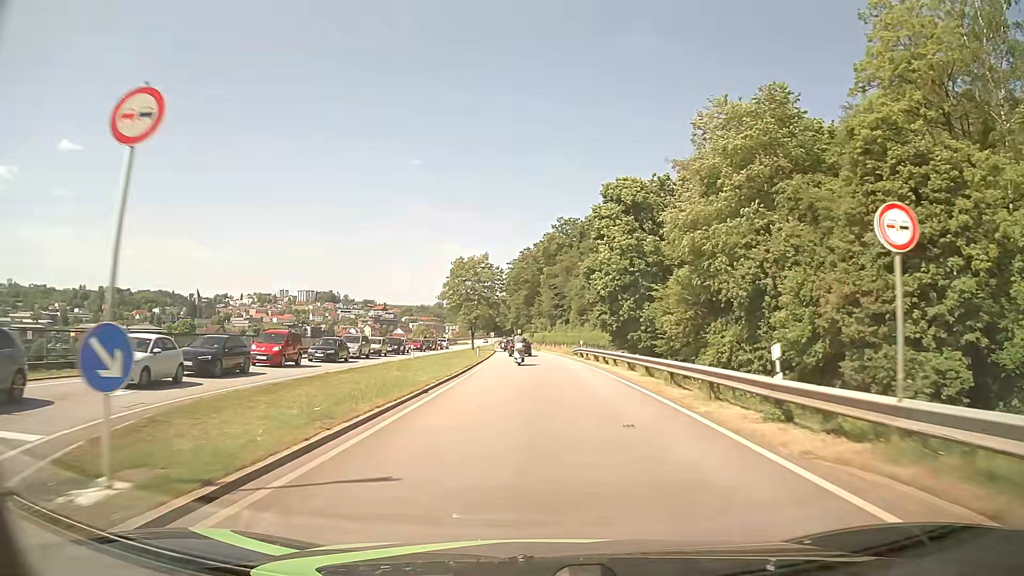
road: primary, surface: asphalt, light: Day
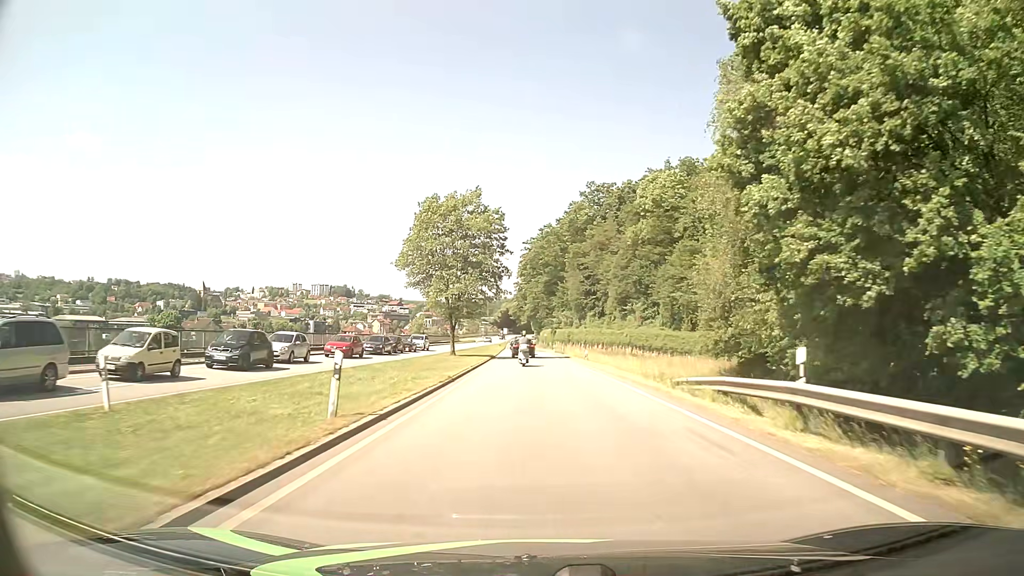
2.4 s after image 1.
(-0.5, +36.4) m; -2°
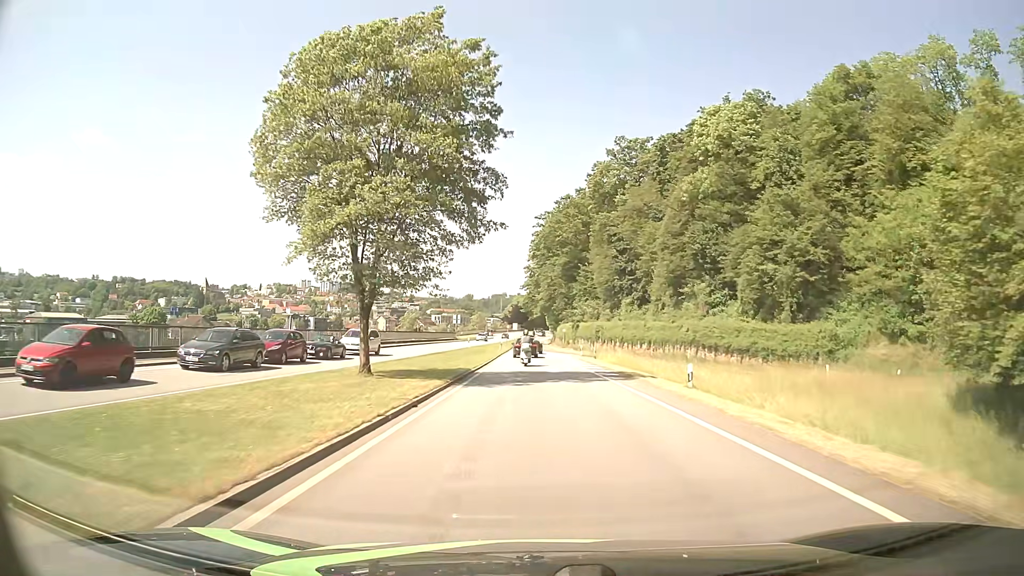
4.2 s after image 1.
(-0.2, +28.1) m; -1°
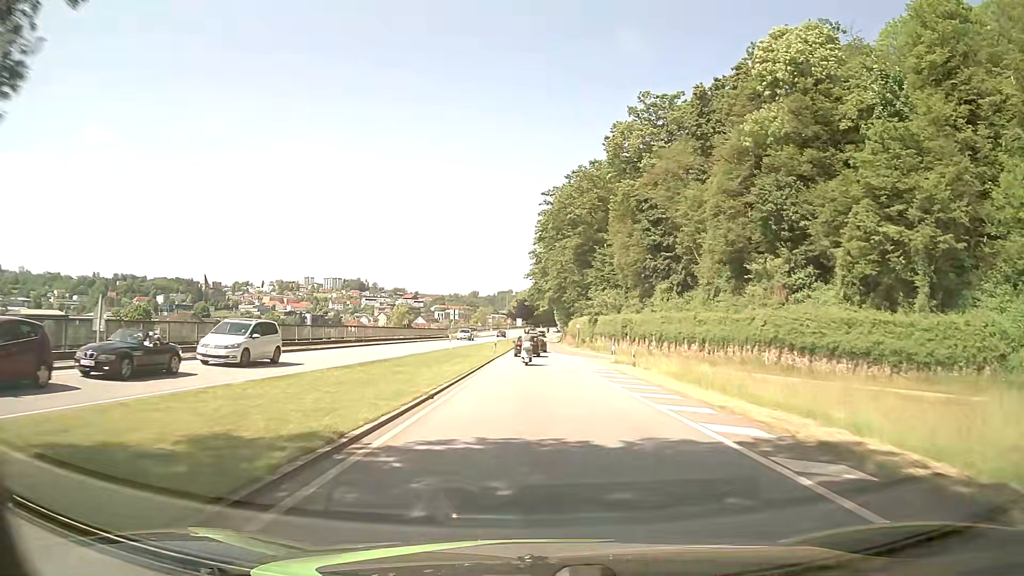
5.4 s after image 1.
(0.0, +18.5) m; 0°
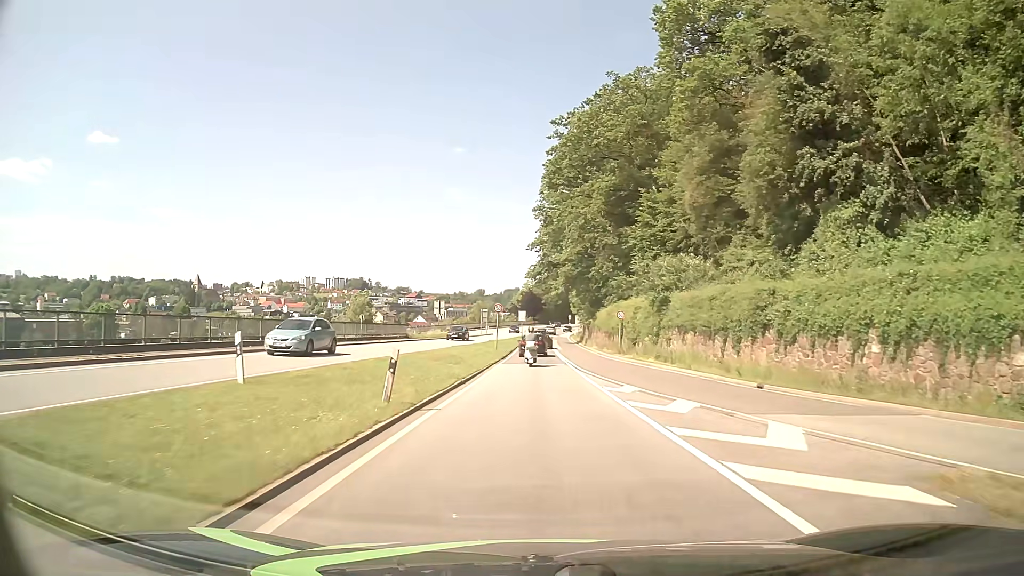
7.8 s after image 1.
(-0.2, +34.9) m; -1°
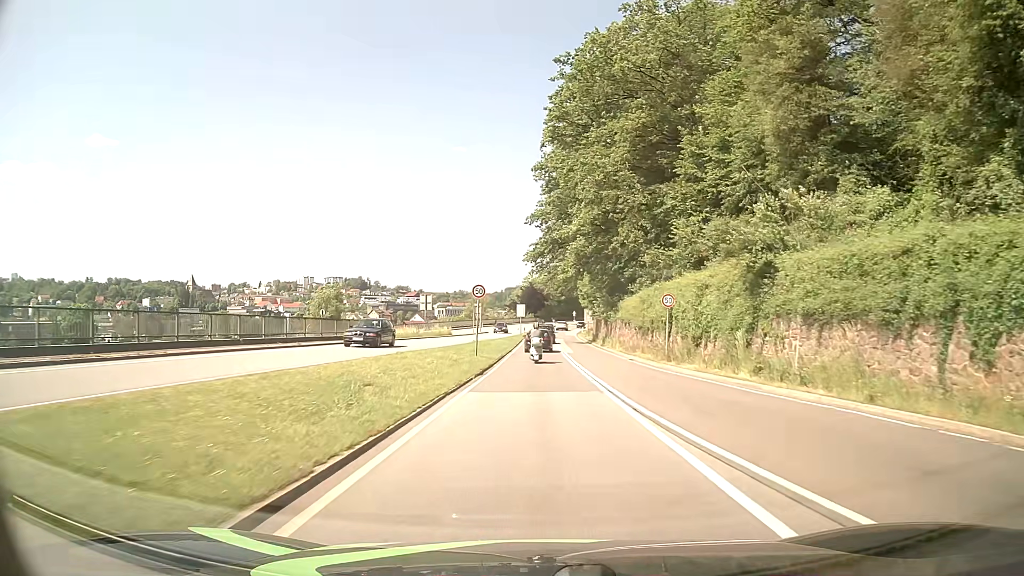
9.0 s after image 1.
(0.0, +16.2) m; 0°
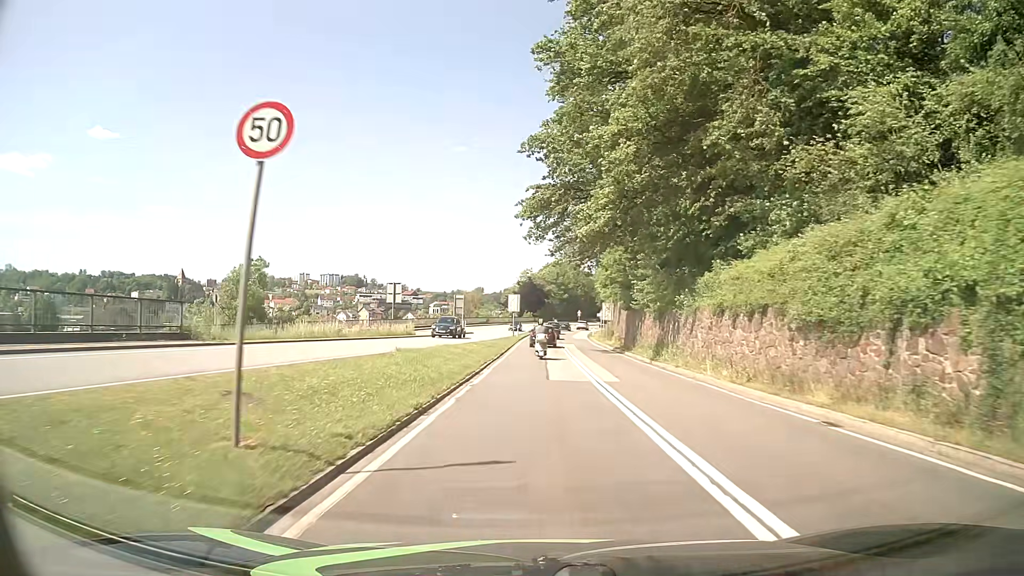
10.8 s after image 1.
(0.0, +23.6) m; 0°
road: primary_link
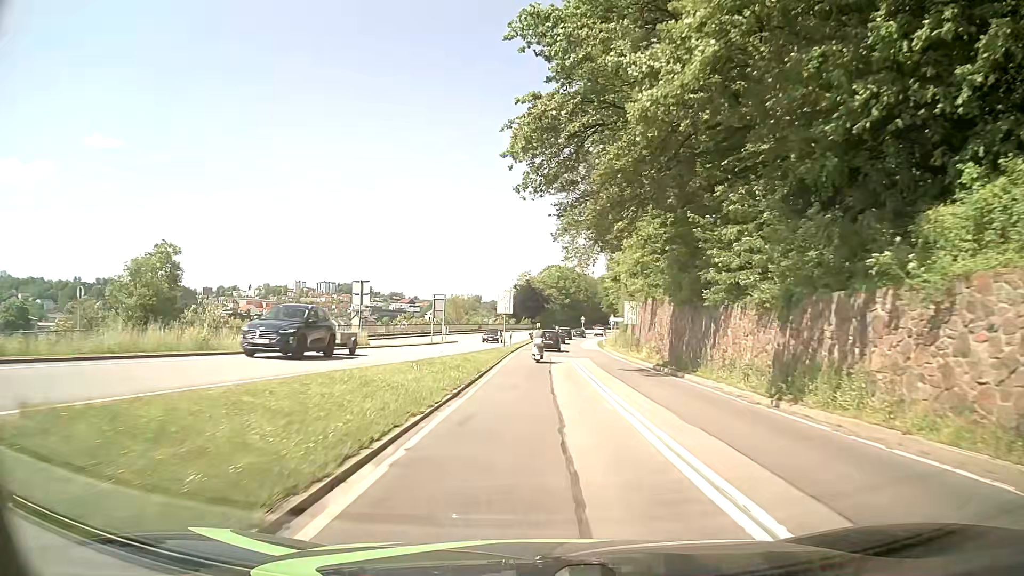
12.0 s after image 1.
(-0.1, +15.5) m; 0°
(0, +10) (0, +20) (0, +30) (0, +40) (+1, +50) (+1, +60) (+2, +70) (+3, +80) (+3, +90) (+5, +100) m
